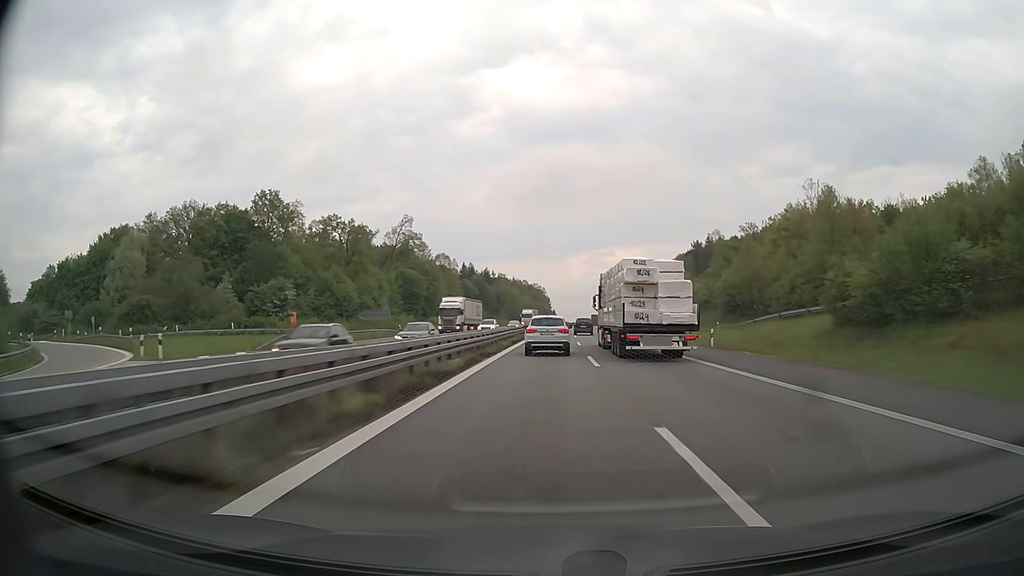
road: motorway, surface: asphalt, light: Day
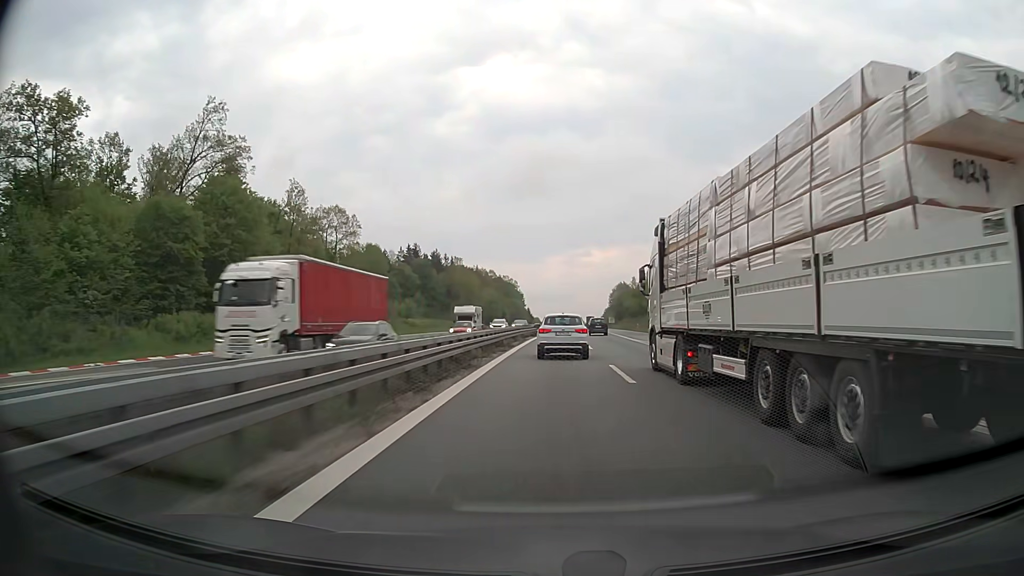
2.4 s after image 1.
(+1.4, +78.4) m; +2°
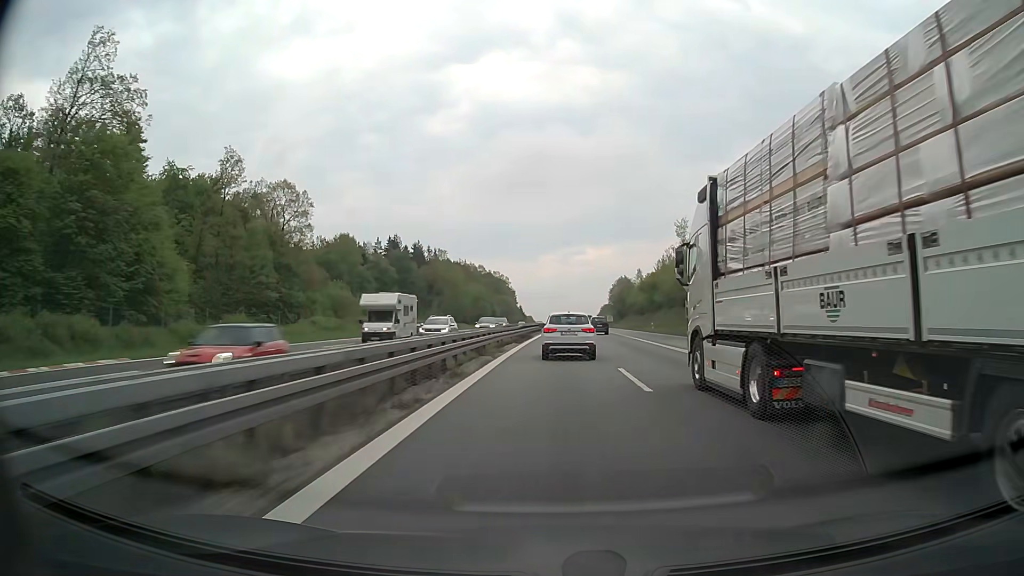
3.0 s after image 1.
(+0.1, +19.8) m; +1°
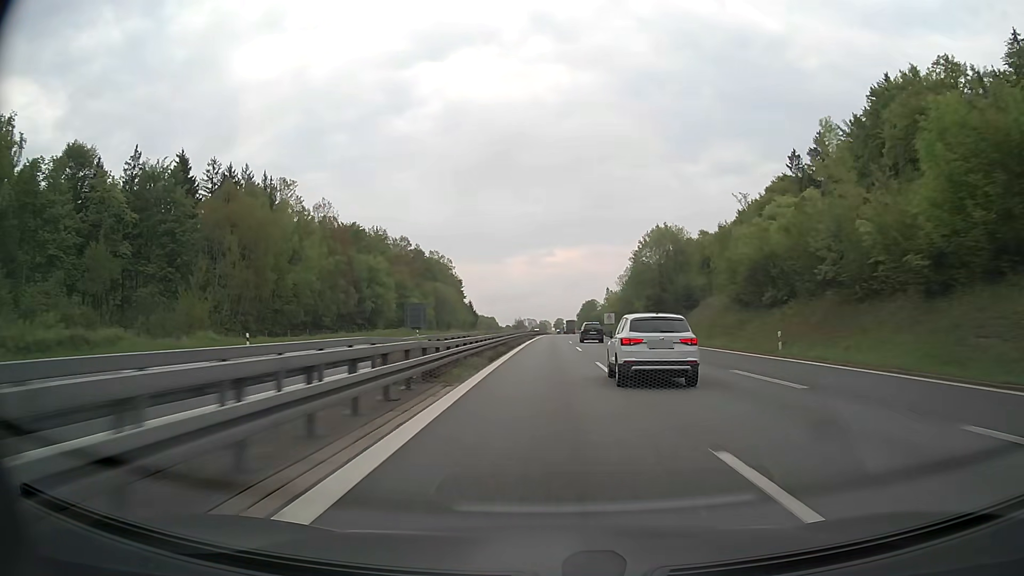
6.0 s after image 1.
(+2.7, +102.2) m; +3°
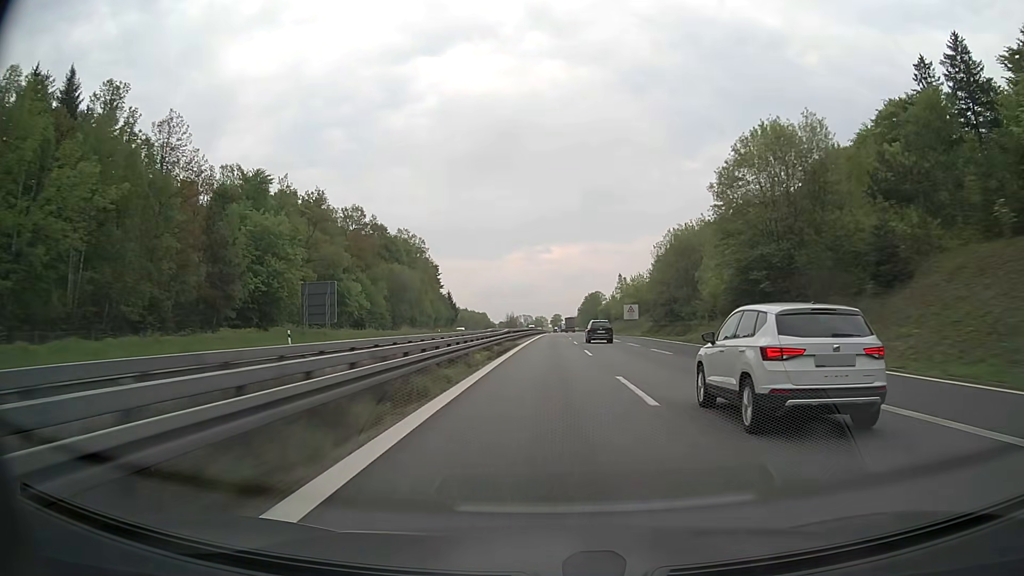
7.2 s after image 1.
(0.0, +44.2) m; 0°
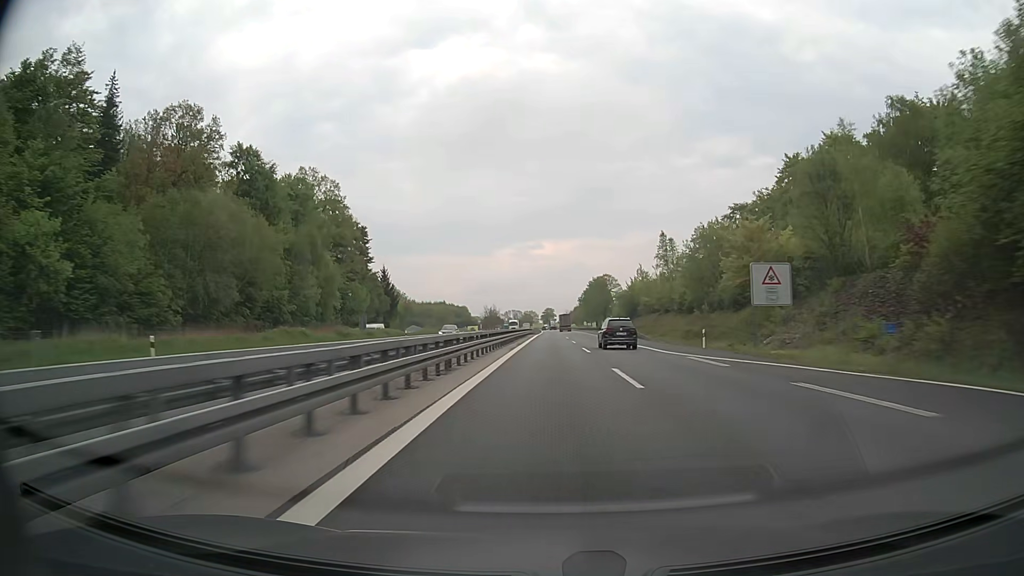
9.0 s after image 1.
(+0.3, +69.7) m; +1°
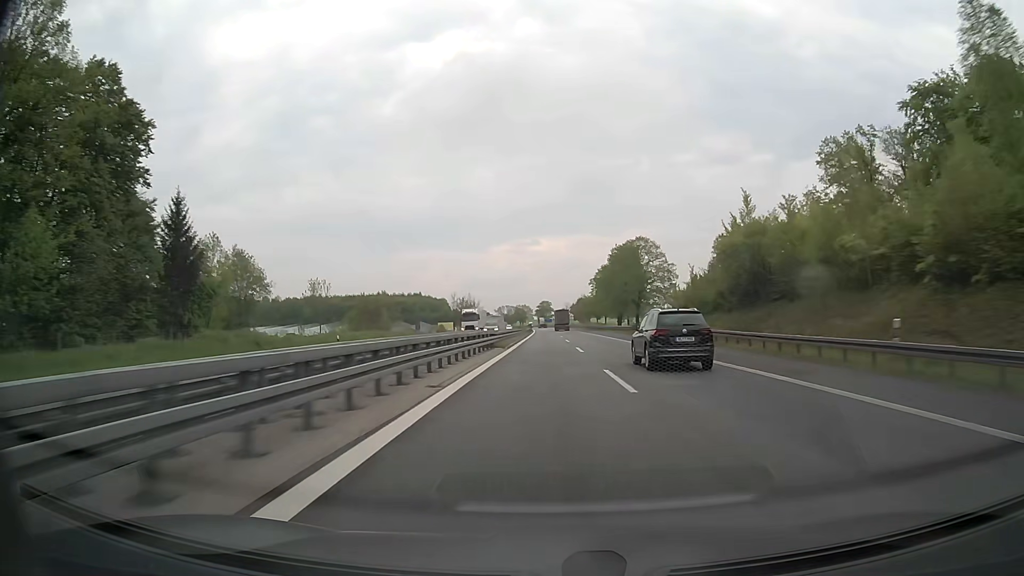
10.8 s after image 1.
(+0.4, +73.5) m; 0°
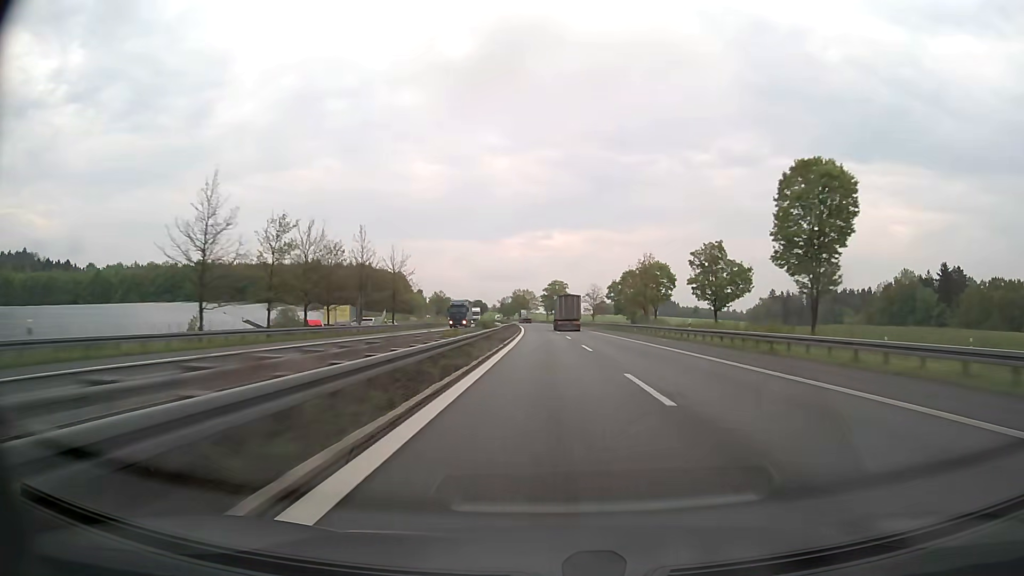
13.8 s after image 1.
(-1.0, +128.4) m; -1°
(0, +10) (0, +20) (0, +30) (0, +40) (0, +50) (-1, +60) (-1, +70) (-1, +80) (-2, +90) (-2, +100) m
